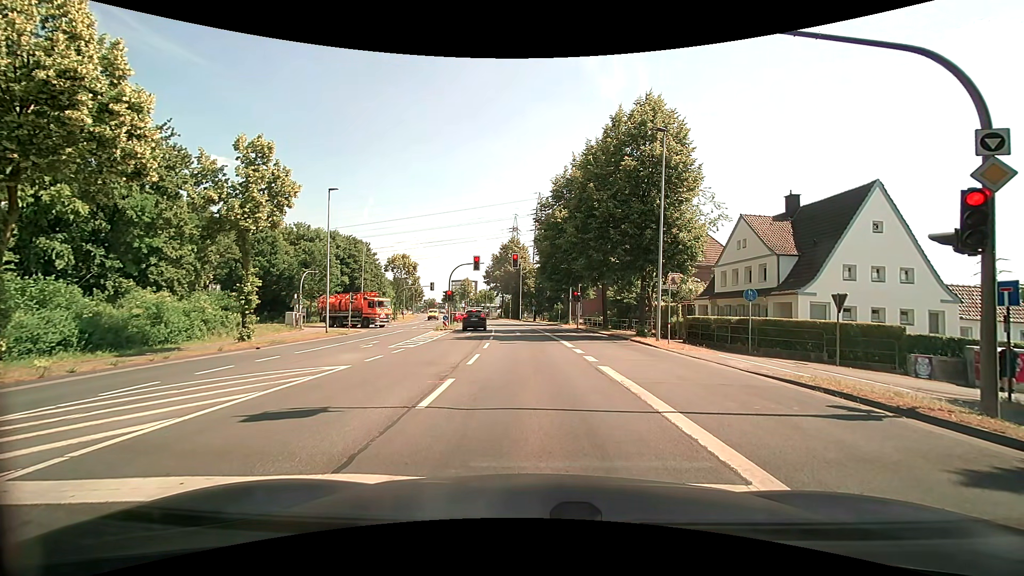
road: secondary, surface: asphalt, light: Day
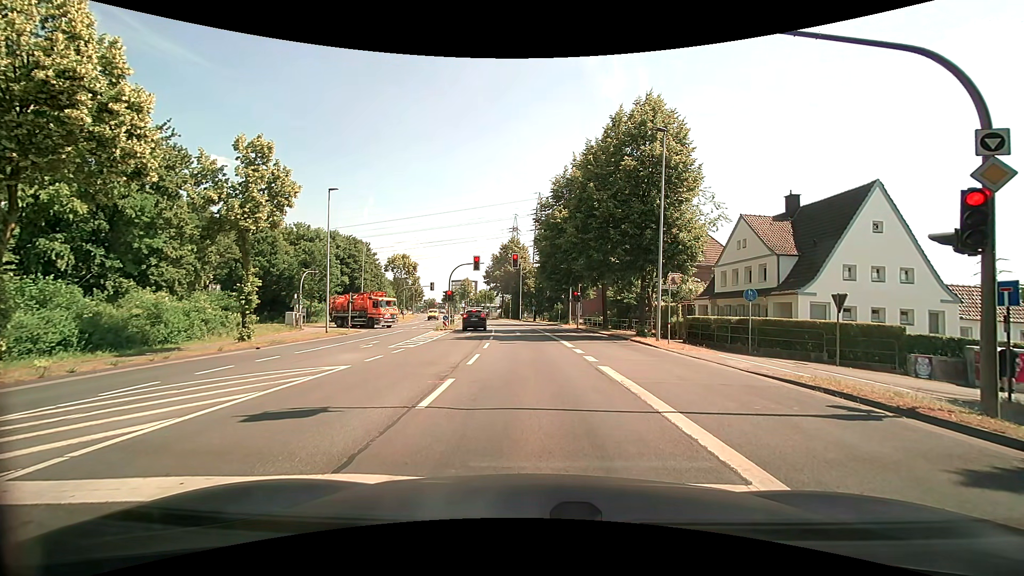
(0.0, 0.0) m; 0°
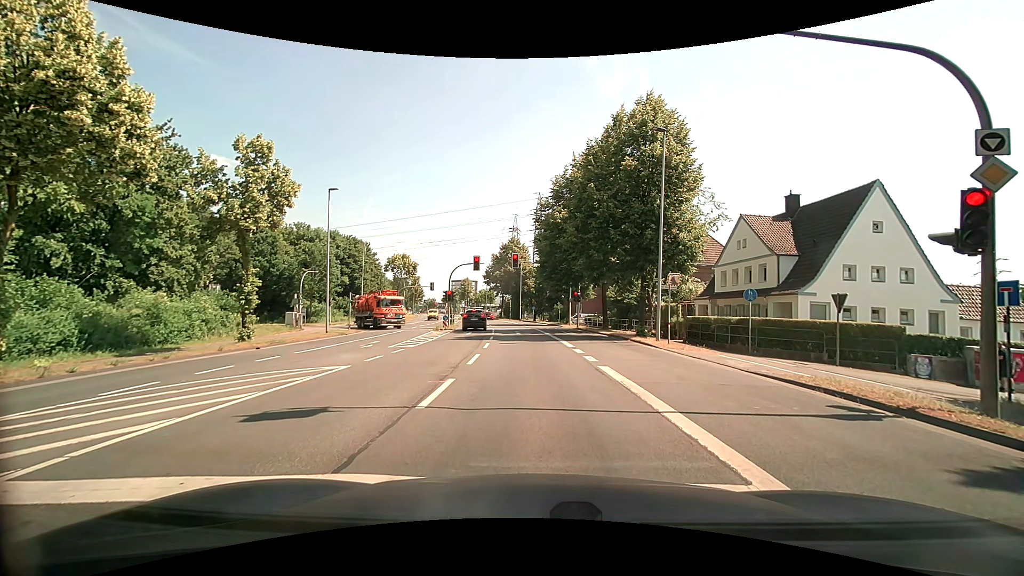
(0.0, 0.0) m; 0°
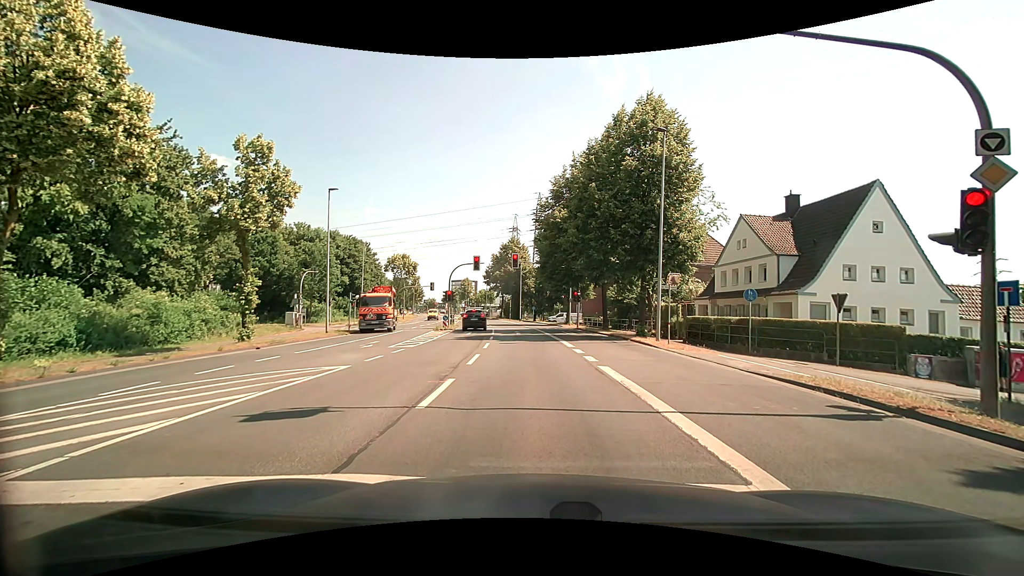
(0.0, 0.0) m; 0°
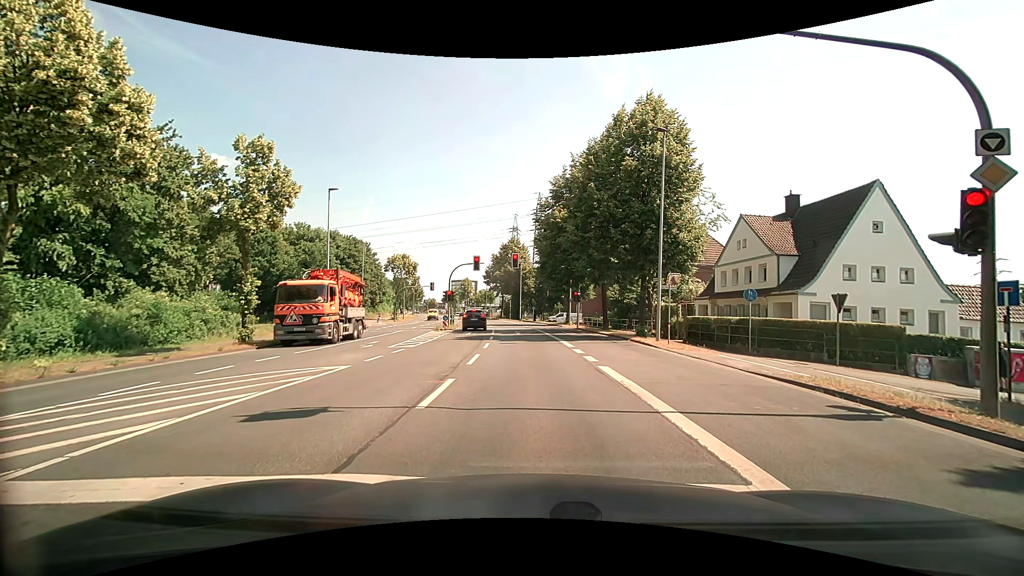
(0.0, 0.0) m; 0°
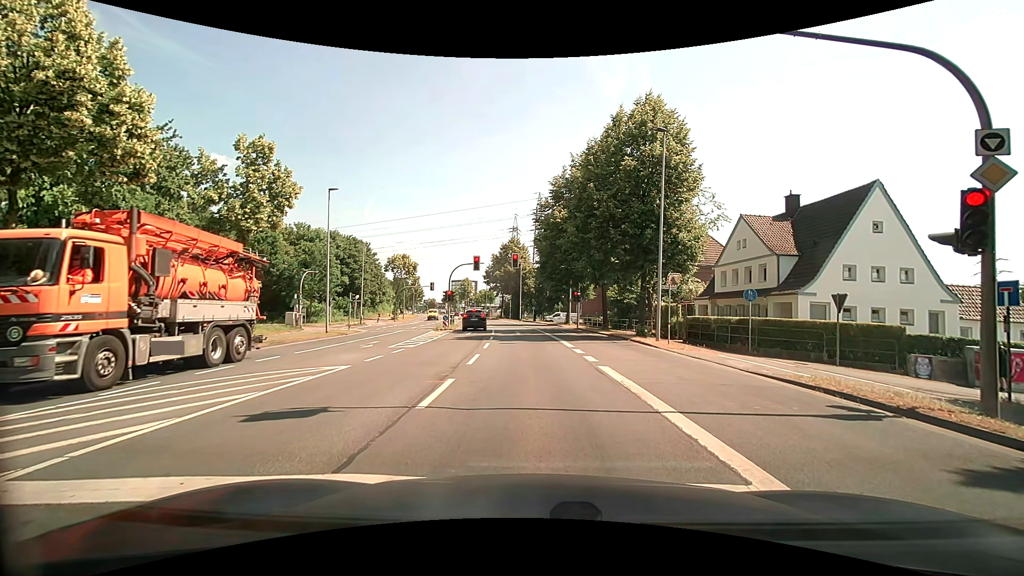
(0.0, 0.0) m; 0°
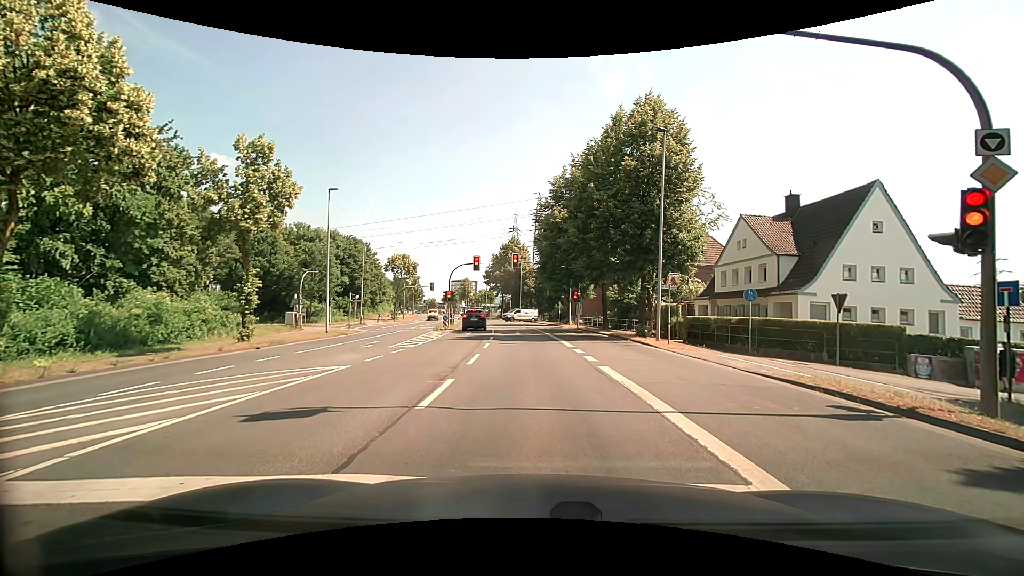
(0.0, 0.0) m; 0°
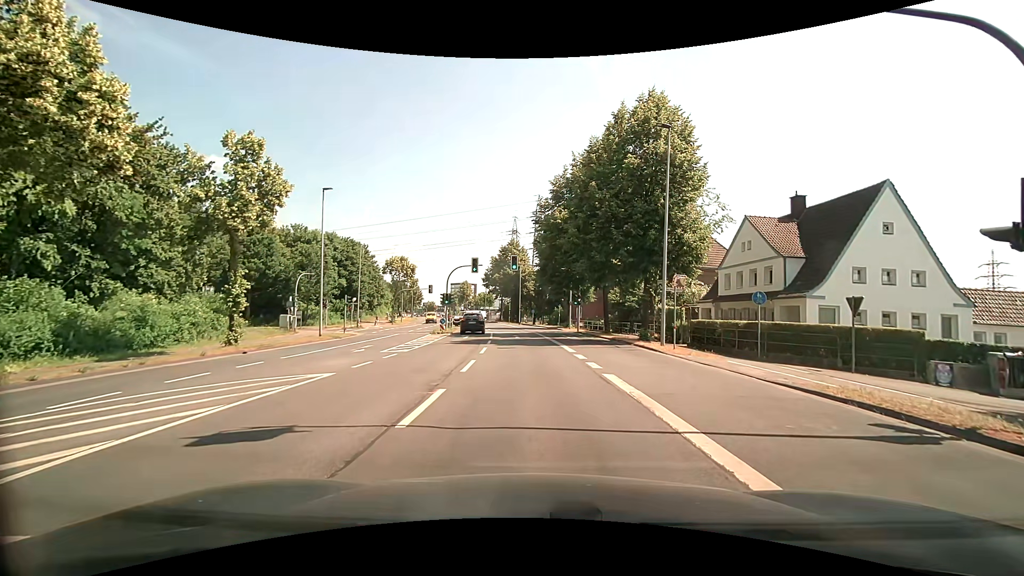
(0.0, +1.1) m; +2°
